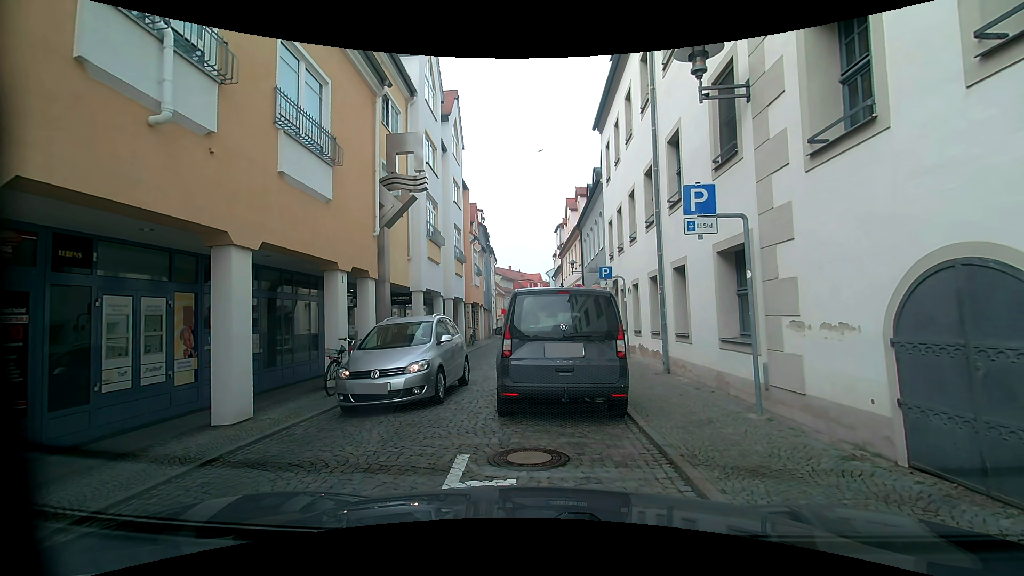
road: residential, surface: sett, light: Day
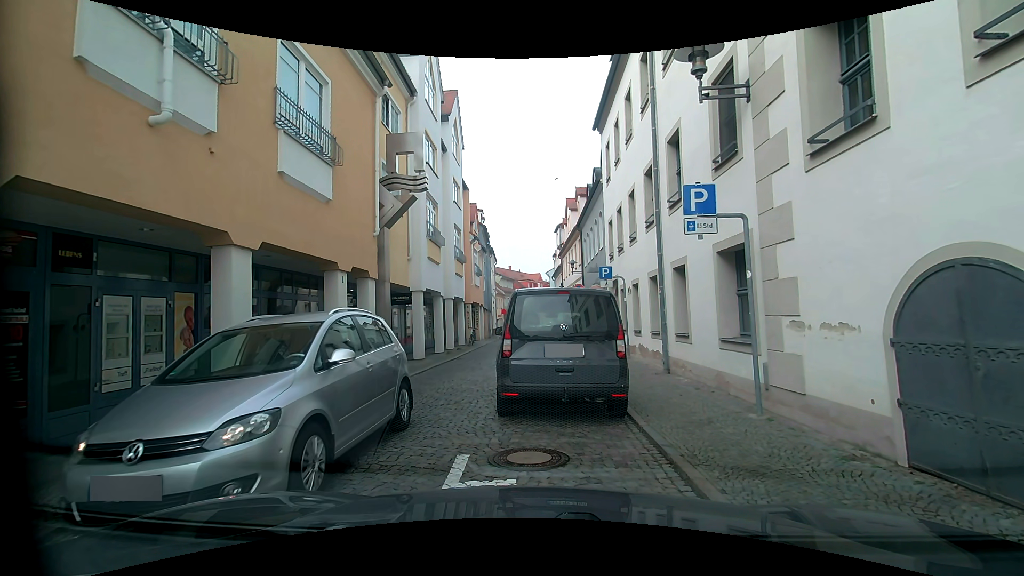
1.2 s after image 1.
(0.0, 0.0) m; 0°
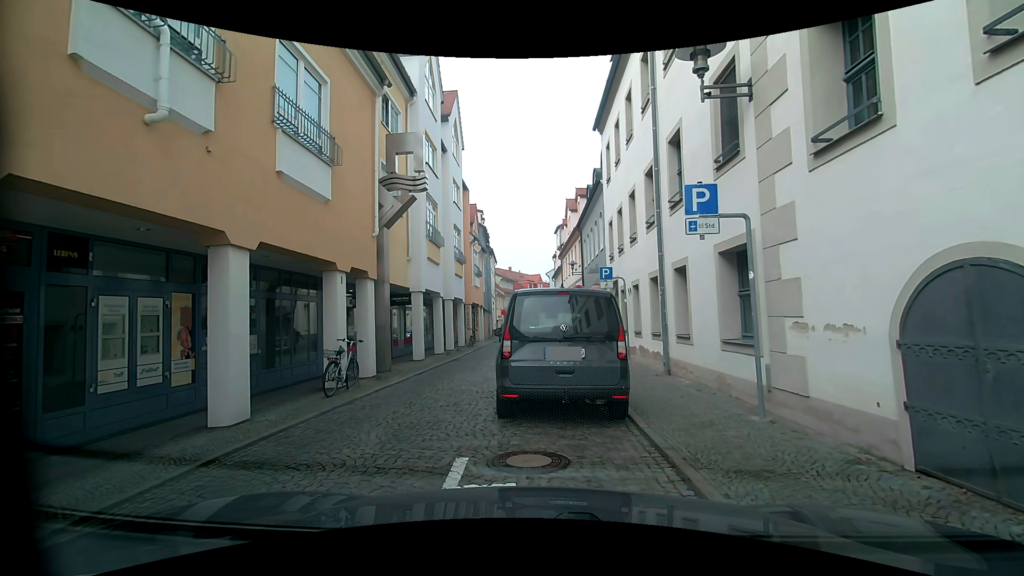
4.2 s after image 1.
(0.0, 0.0) m; 0°
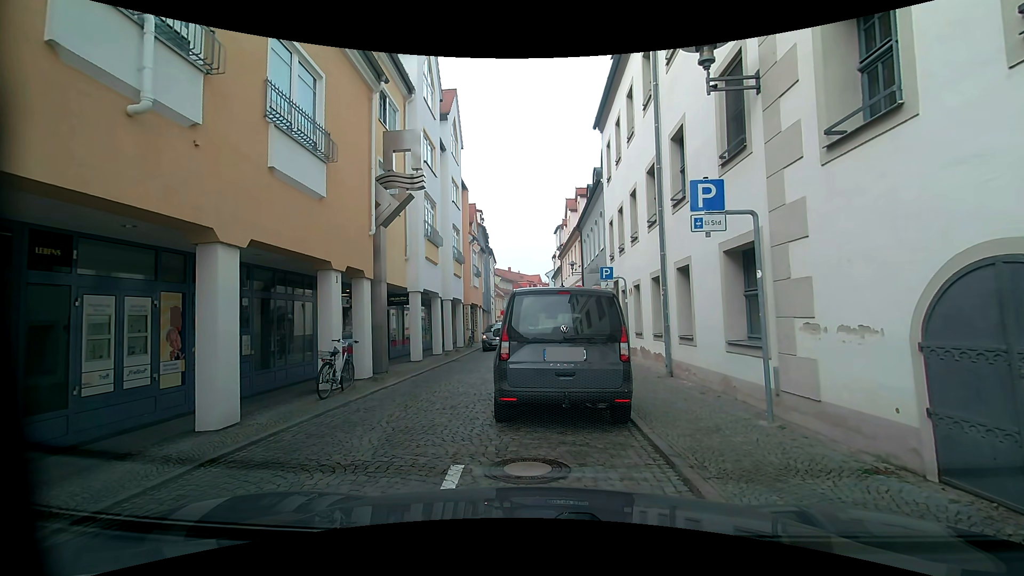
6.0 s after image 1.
(0.0, +0.3) m; 0°
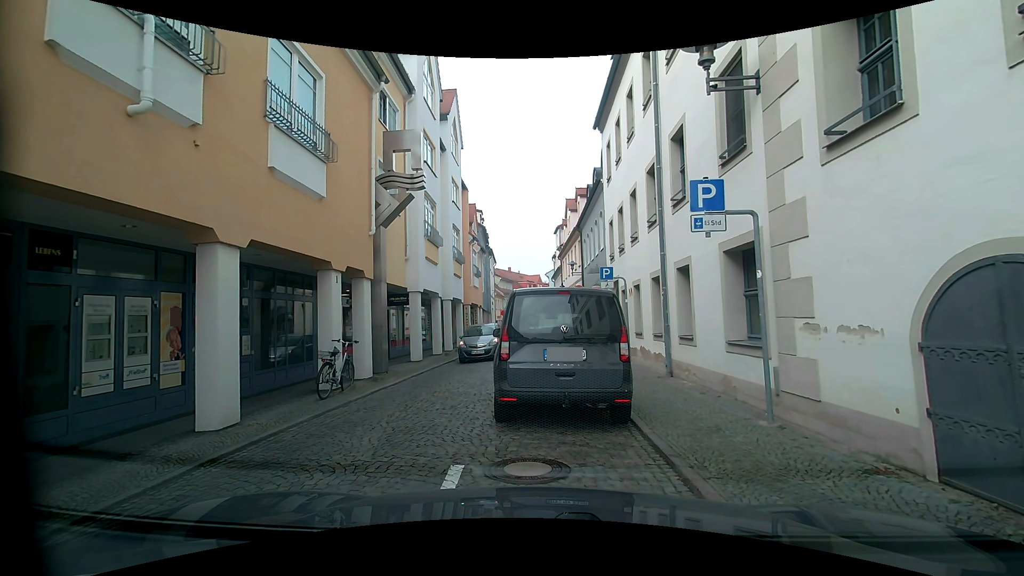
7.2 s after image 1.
(0.0, 0.0) m; 0°
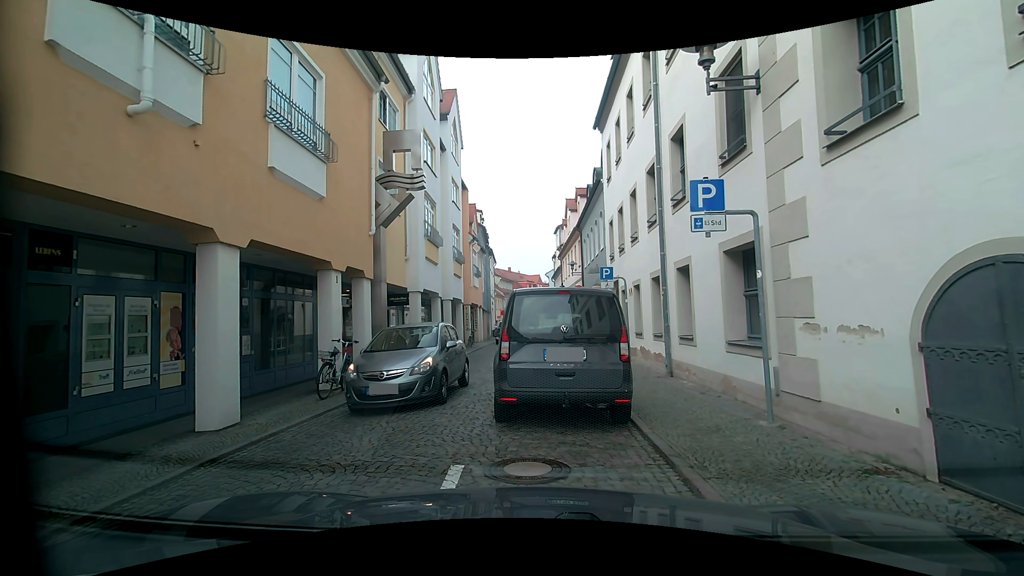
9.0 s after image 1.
(0.0, 0.0) m; 0°
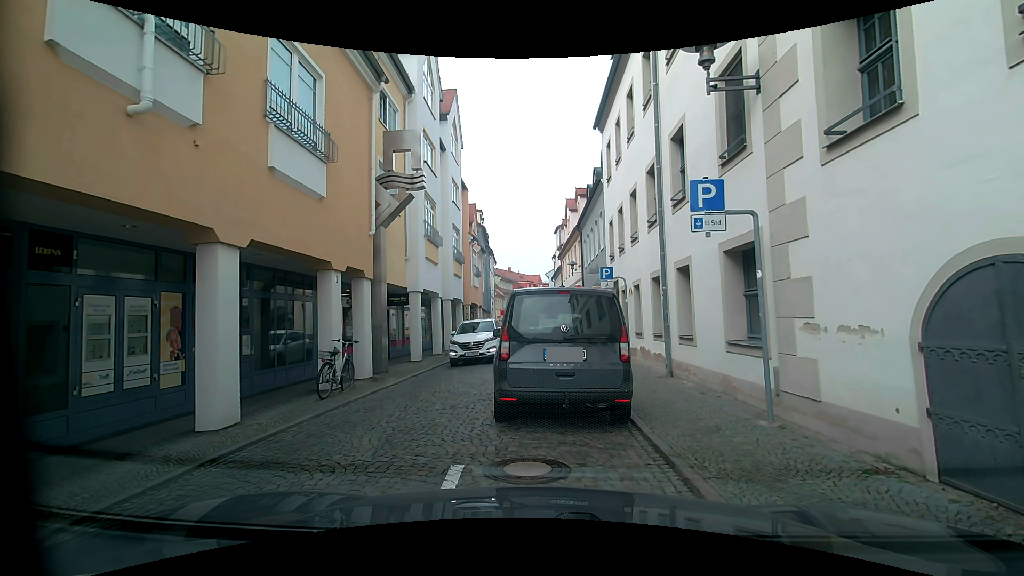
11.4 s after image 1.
(0.0, 0.0) m; 0°
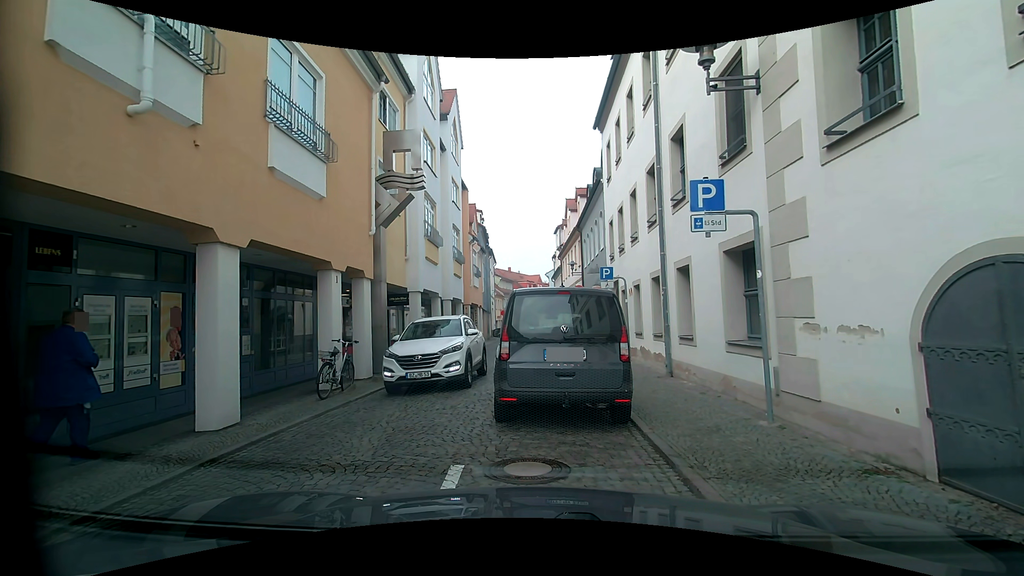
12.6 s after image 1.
(0.0, 0.0) m; 0°
